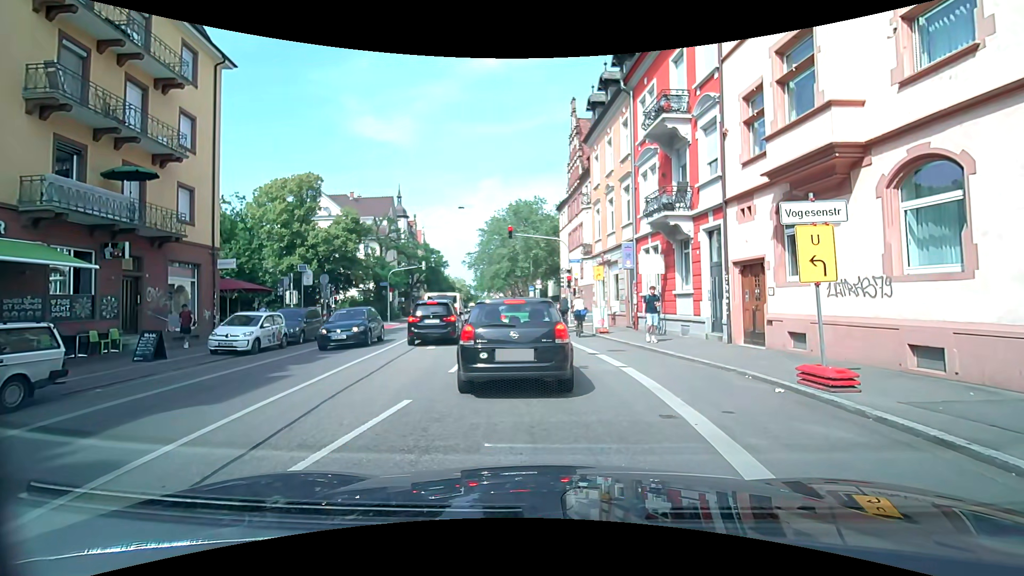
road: secondary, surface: asphalt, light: Day
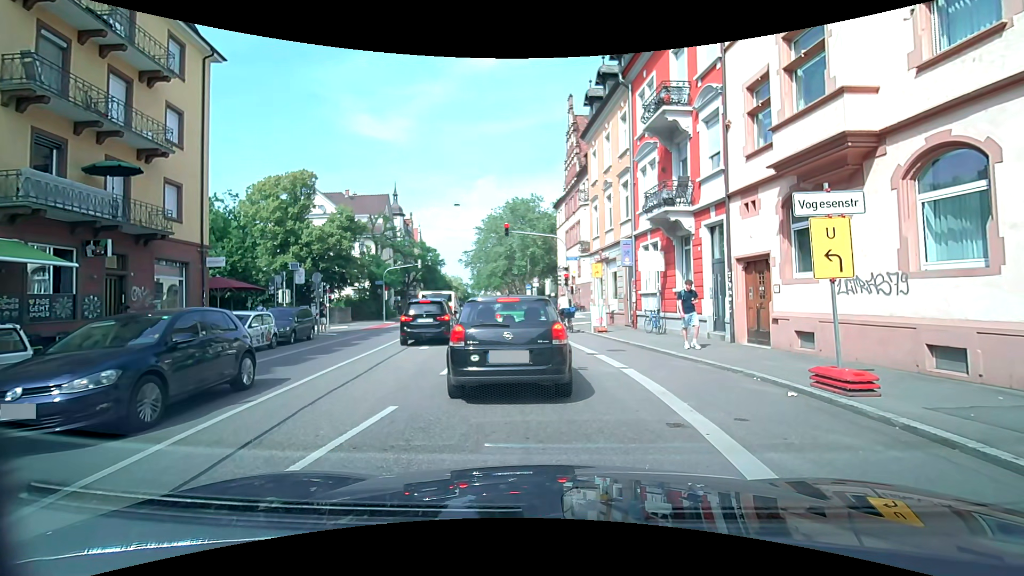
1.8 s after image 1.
(0.0, +0.5) m; 0°
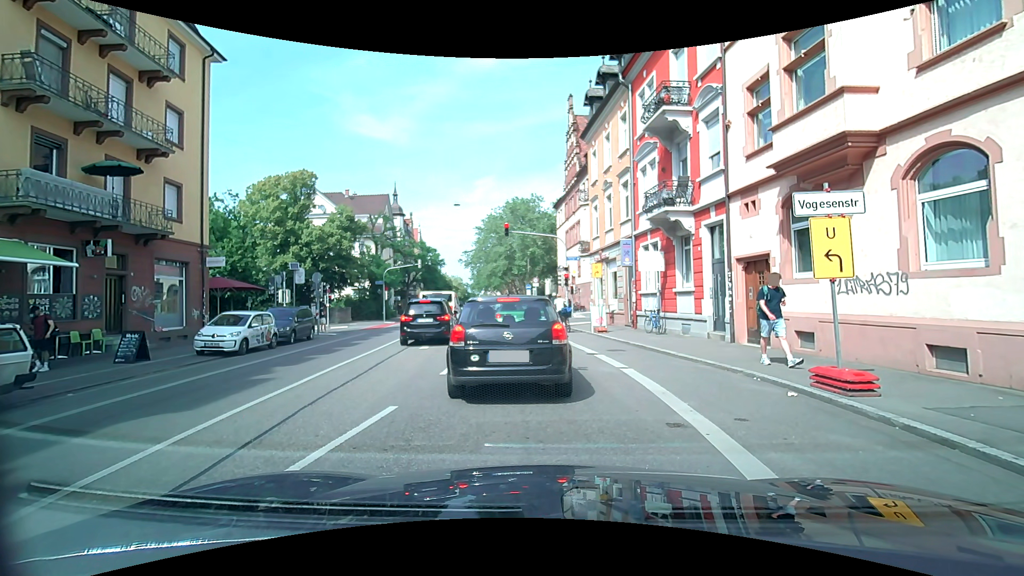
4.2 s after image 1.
(0.0, 0.0) m; 0°
